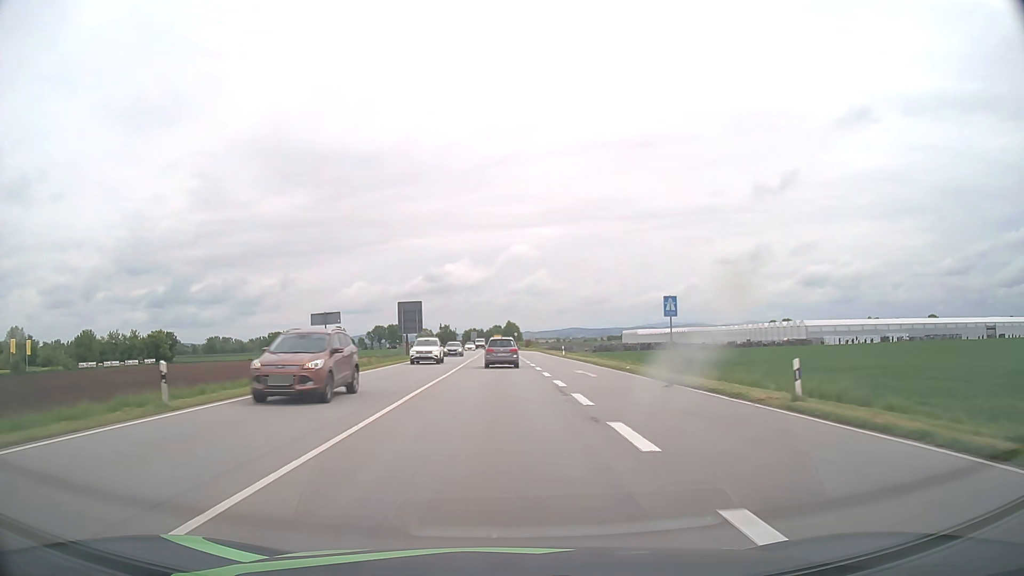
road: primary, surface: asphalt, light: Day
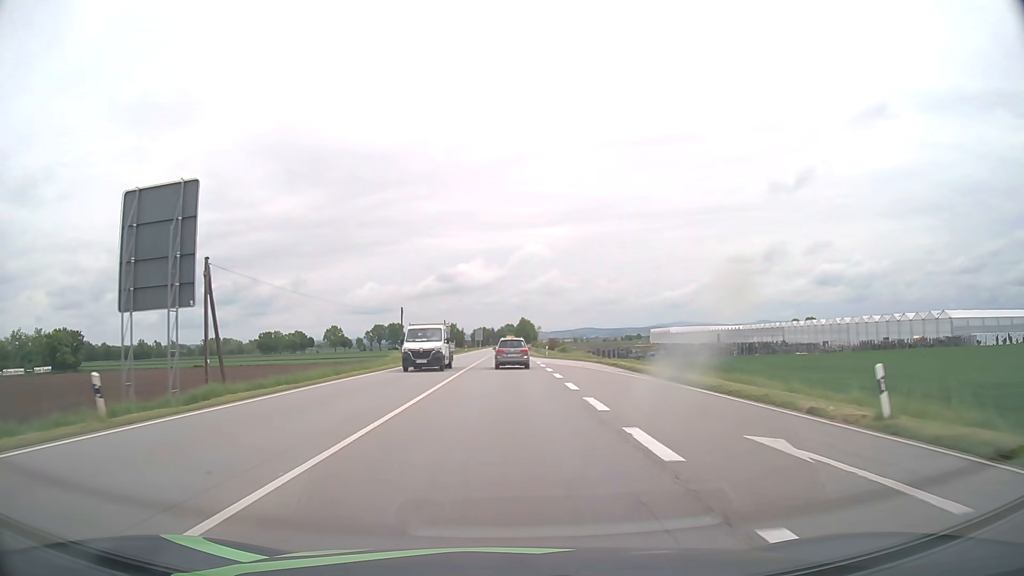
(-0.5, +54.9) m; -1°
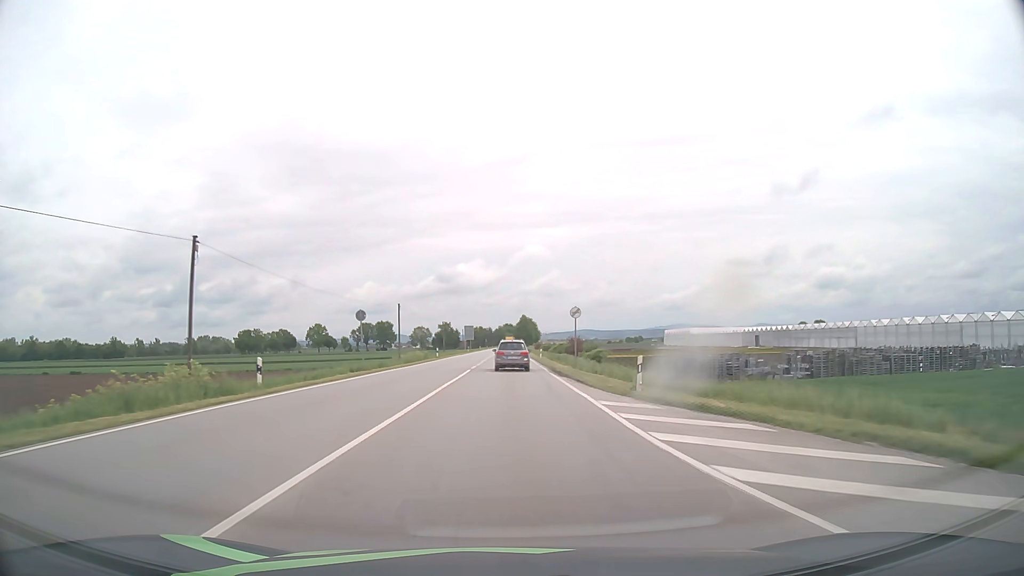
(0.0, +43.6) m; 0°
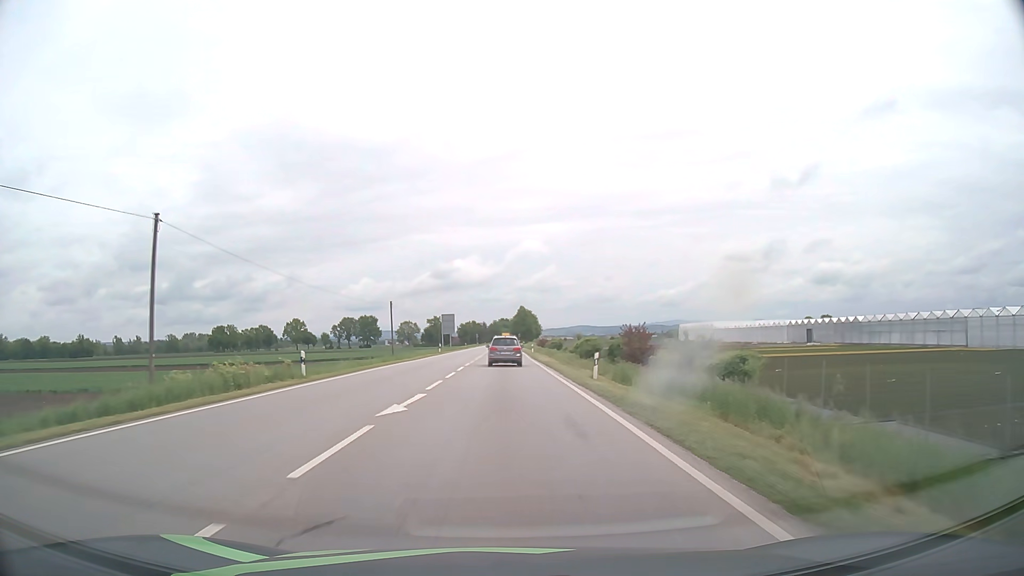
(+0.2, +43.4) m; 0°
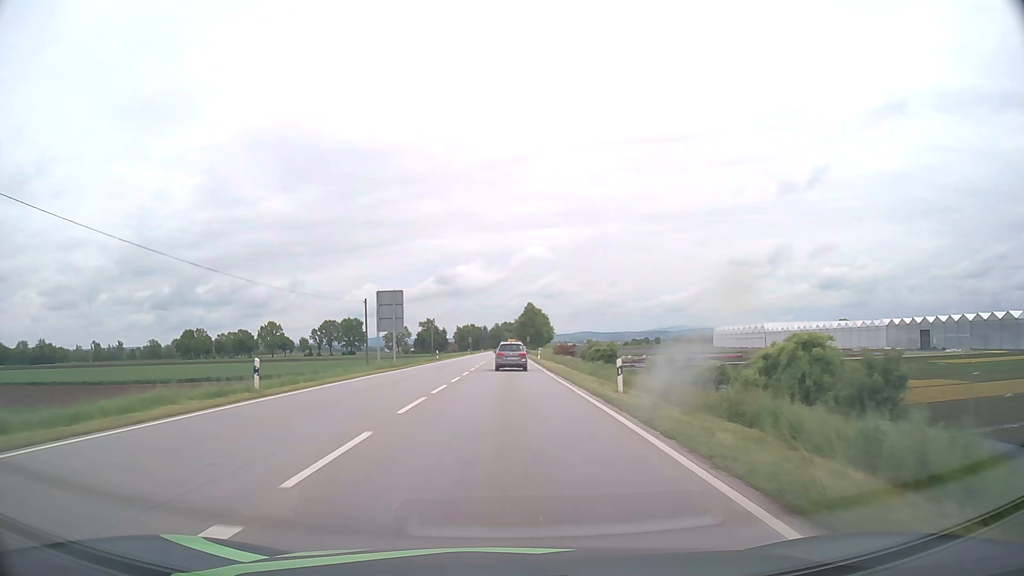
(-0.3, +54.9) m; -1°
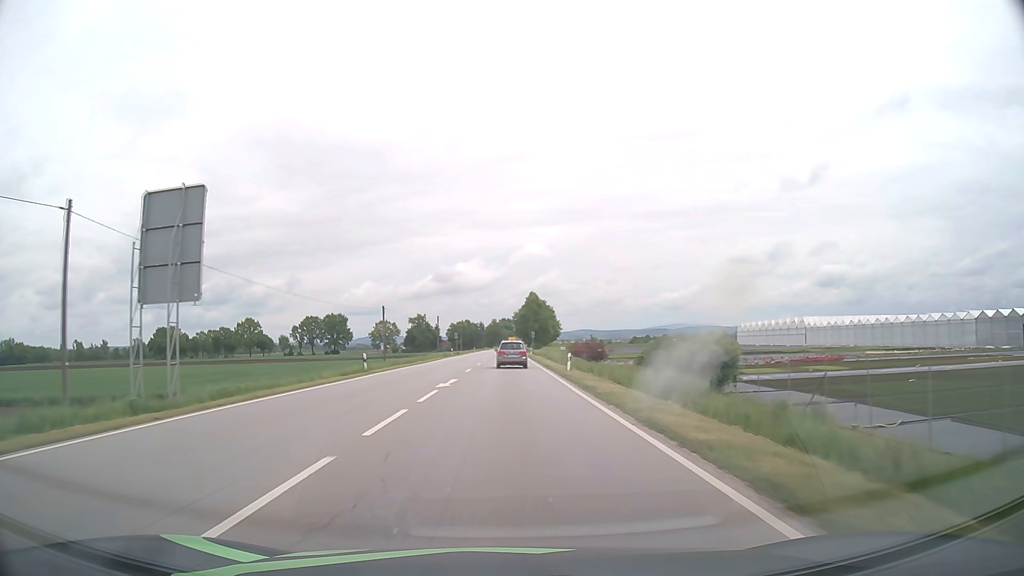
(+0.1, +33.9) m; 0°
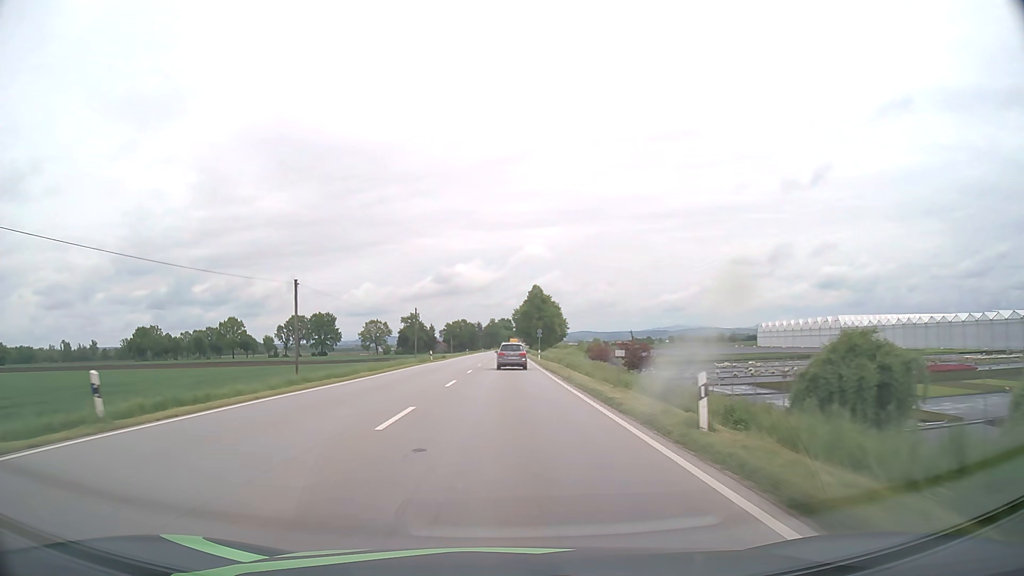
(0.0, +23.2) m; 0°
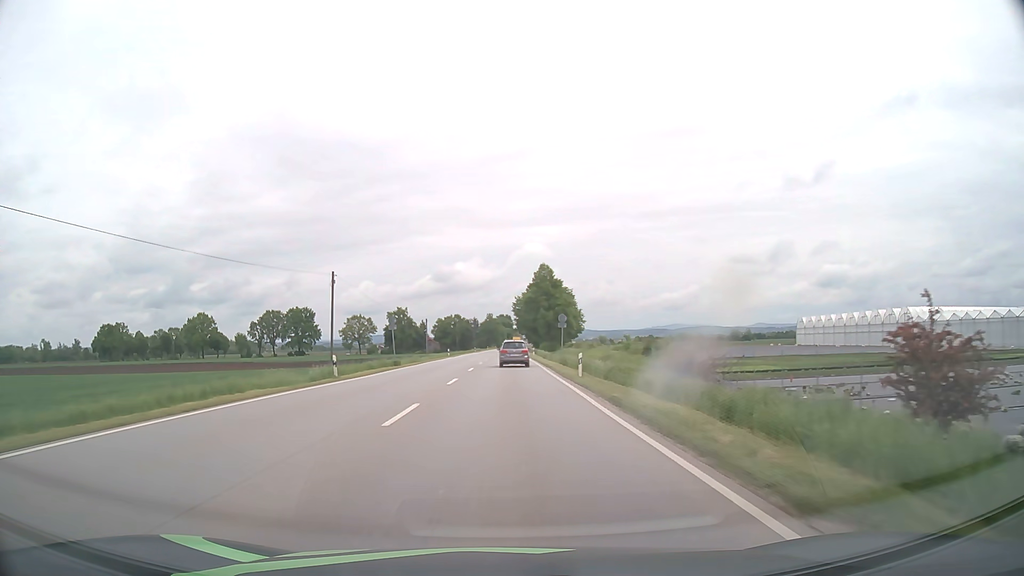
(0.0, +35.6) m; 0°
(0, +10) (0, +20) (0, +30) (0, +40) (0, +50) (0, +60) (0, +70) (0, +80) (0, +90) (0, +100) m
